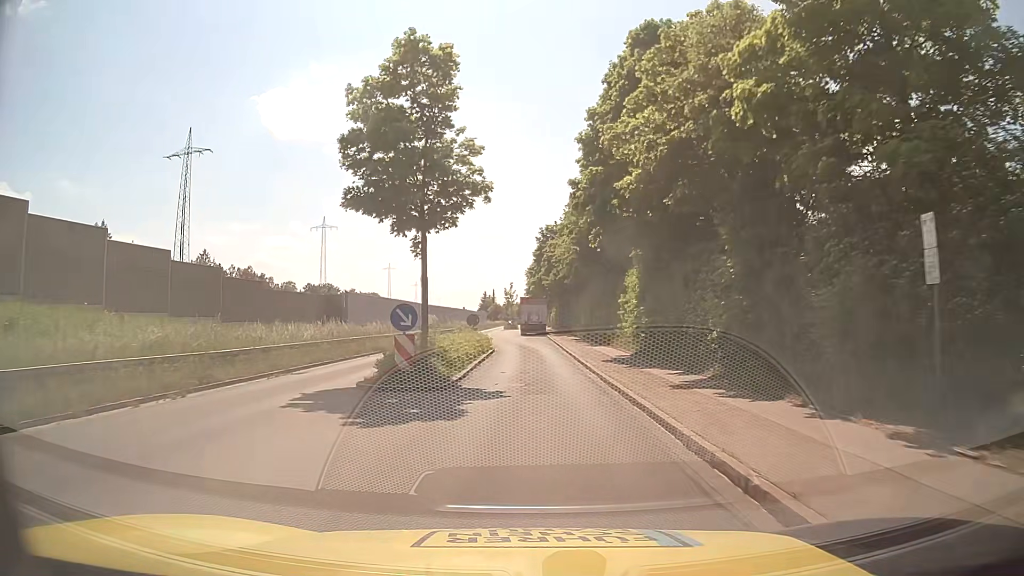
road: tertiary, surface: asphalt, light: Day
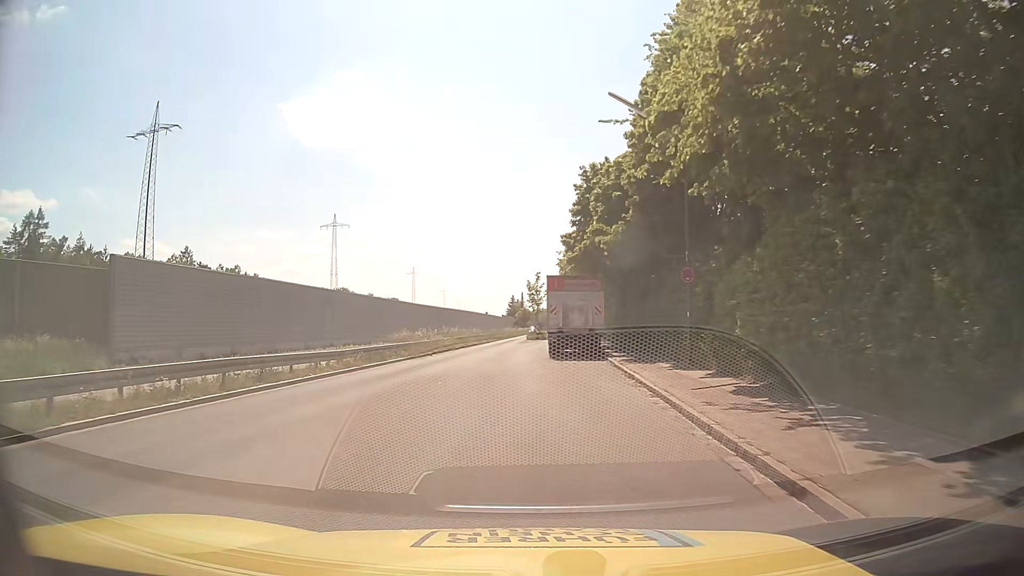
(+0.2, +33.8) m; -2°
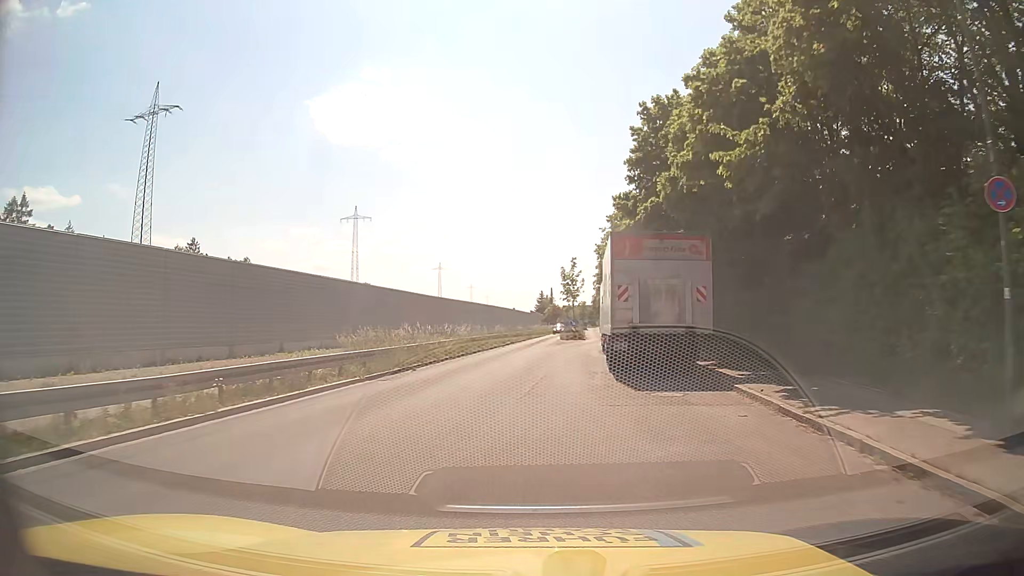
(-0.4, +13.4) m; -3°
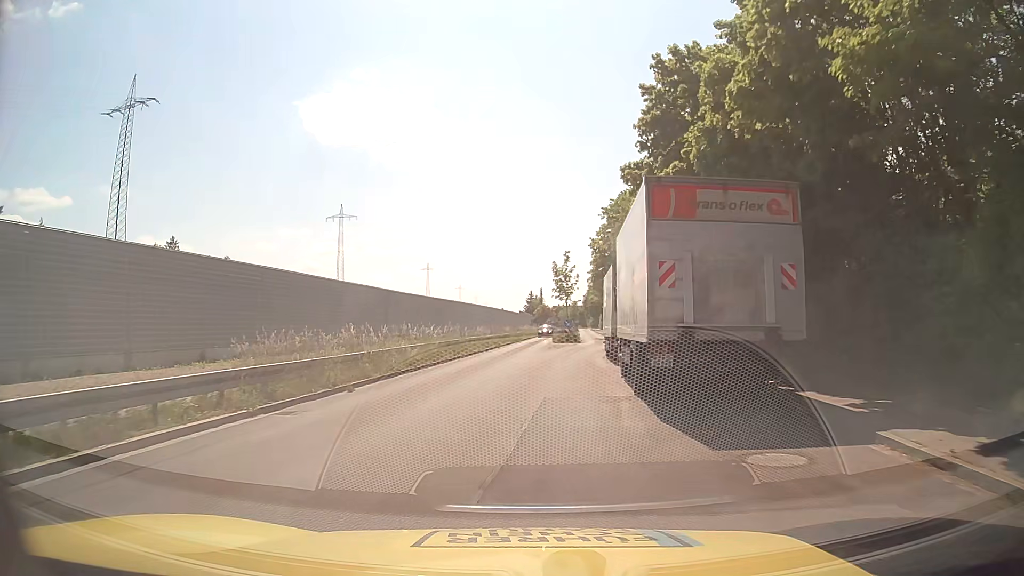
(+0.1, +6.5) m; 0°
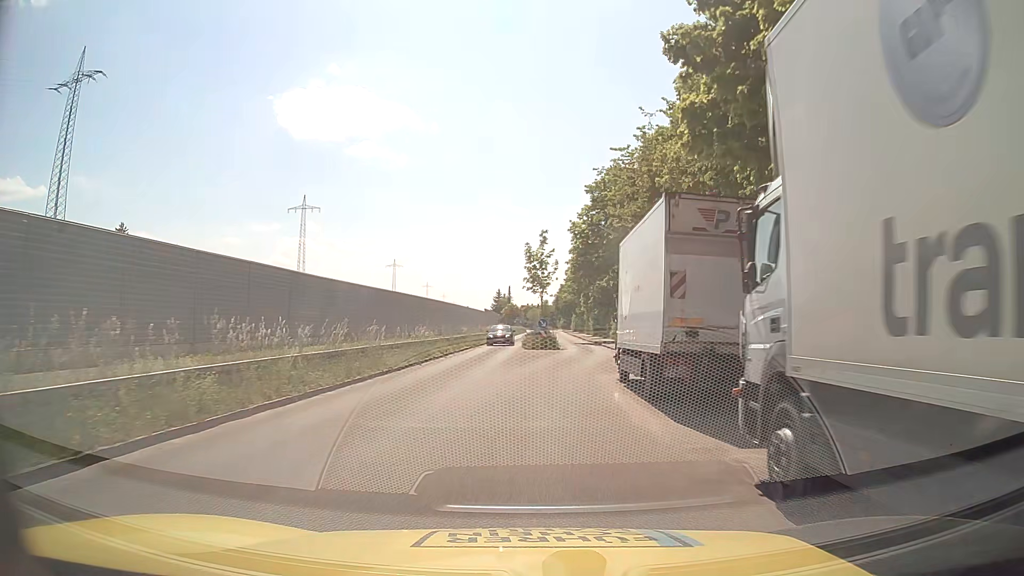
(+0.3, +13.1) m; +3°
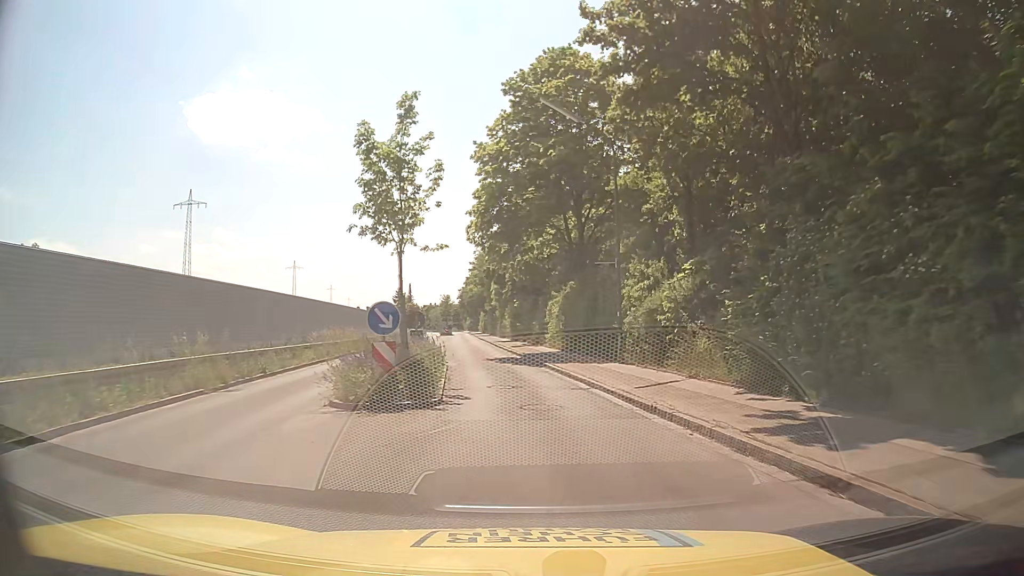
(+1.4, +27.3) m; +7°
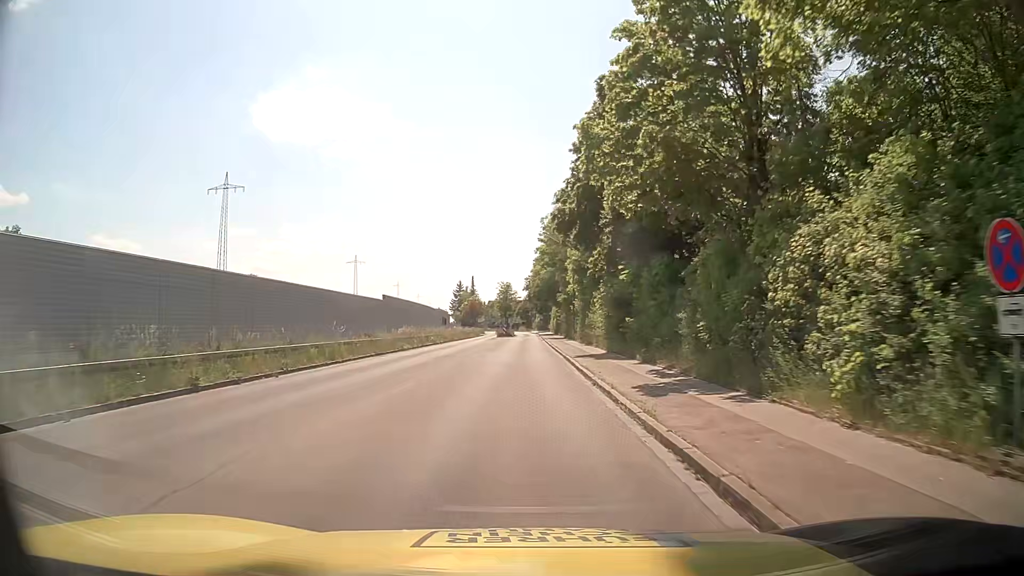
(-1.2, +29.4) m; -5°
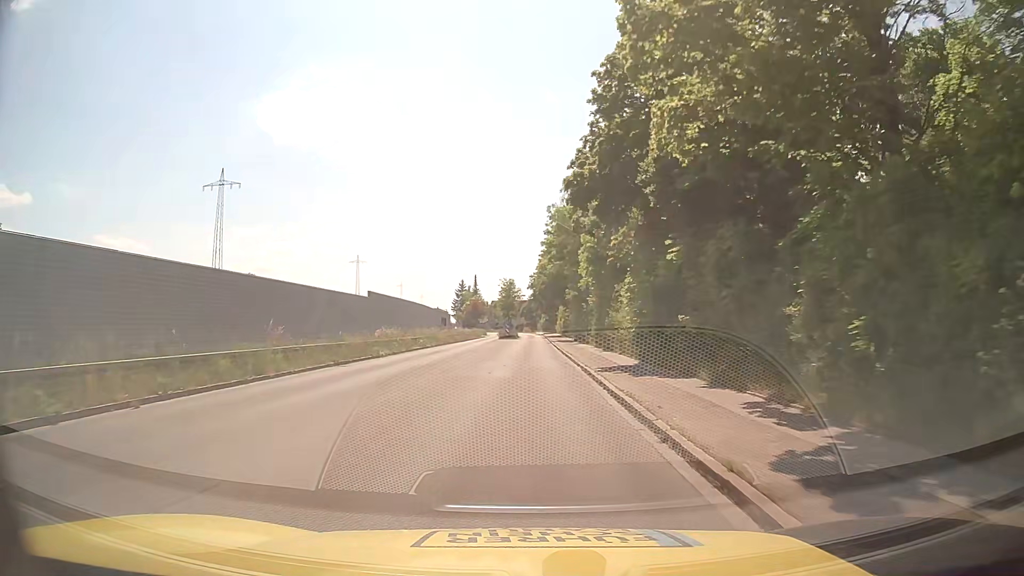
(-0.1, +7.5) m; -1°
(0, +10) (0, +20) (0, +30) (0, +40) (0, +50) (0, +60) (0, +70) (0, +80) (0, +90) (0, +100) m
